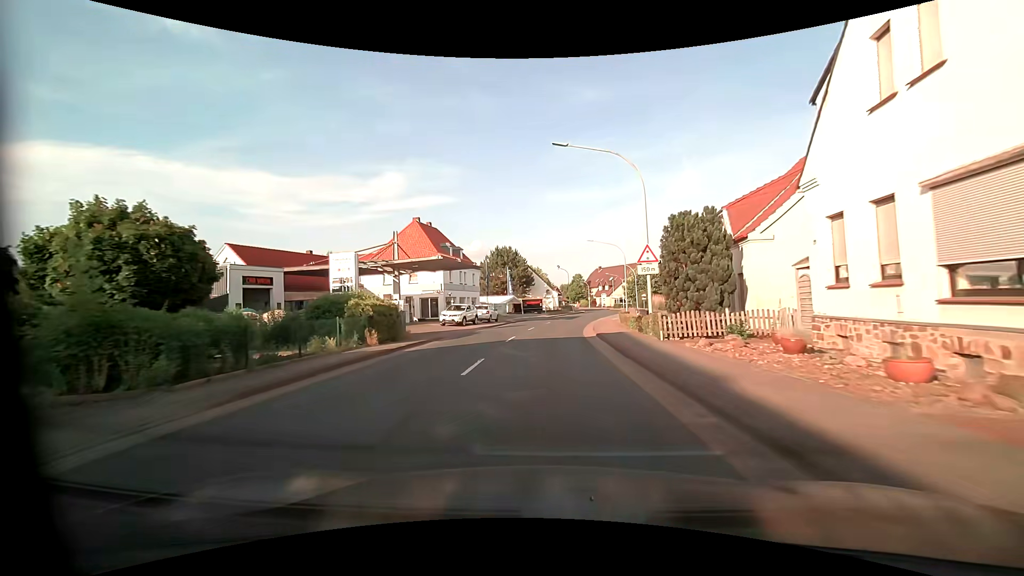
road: primary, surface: asphalt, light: Day
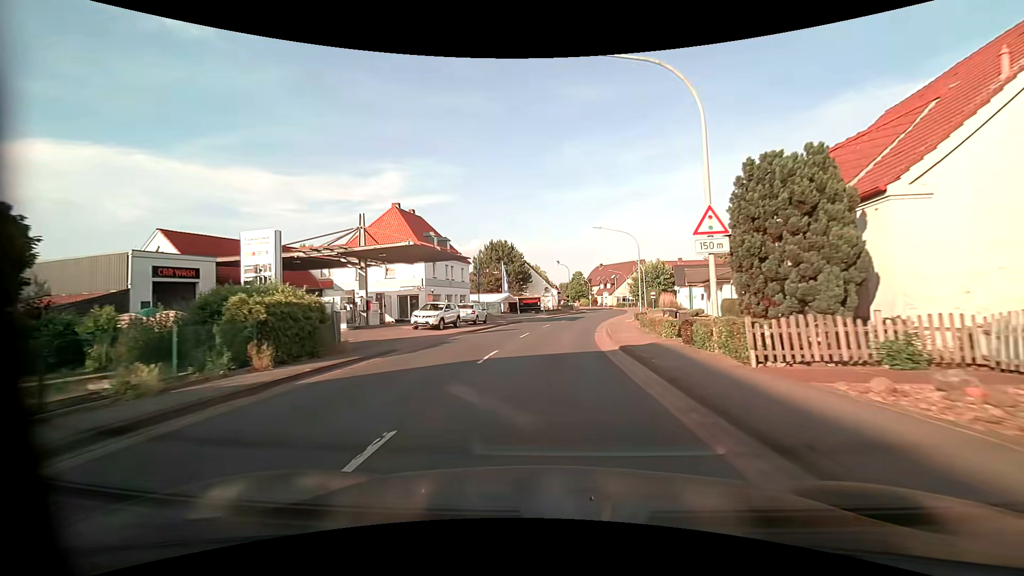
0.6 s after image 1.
(0.0, +7.5) m; 0°
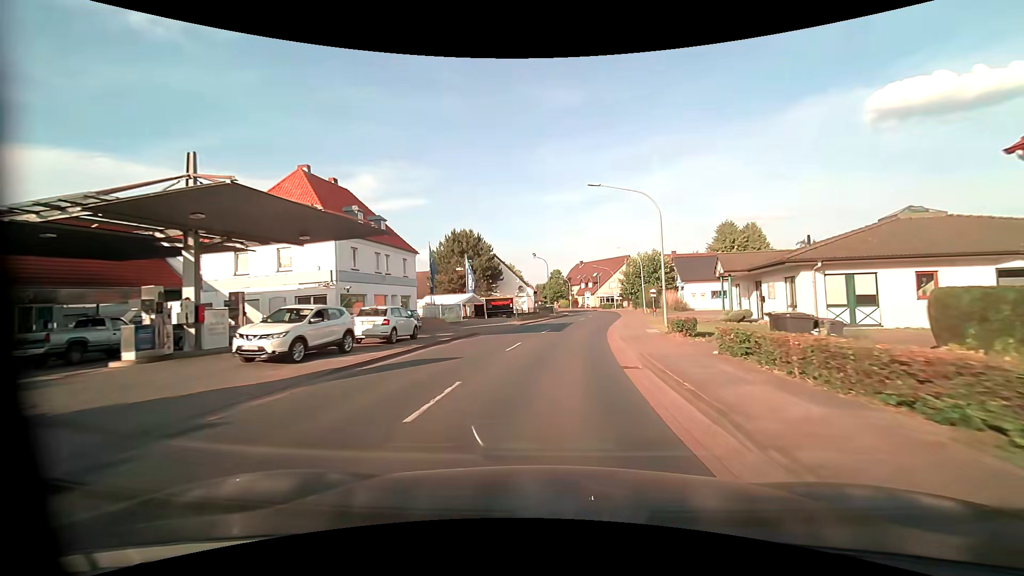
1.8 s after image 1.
(+0.3, +14.6) m; +3°
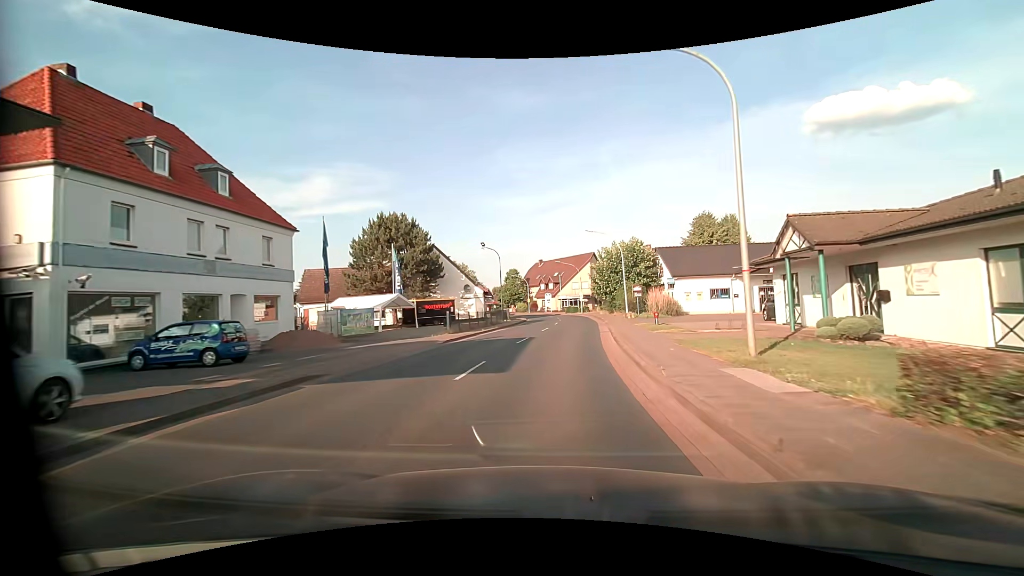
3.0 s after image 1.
(+0.6, +14.6) m; +5°
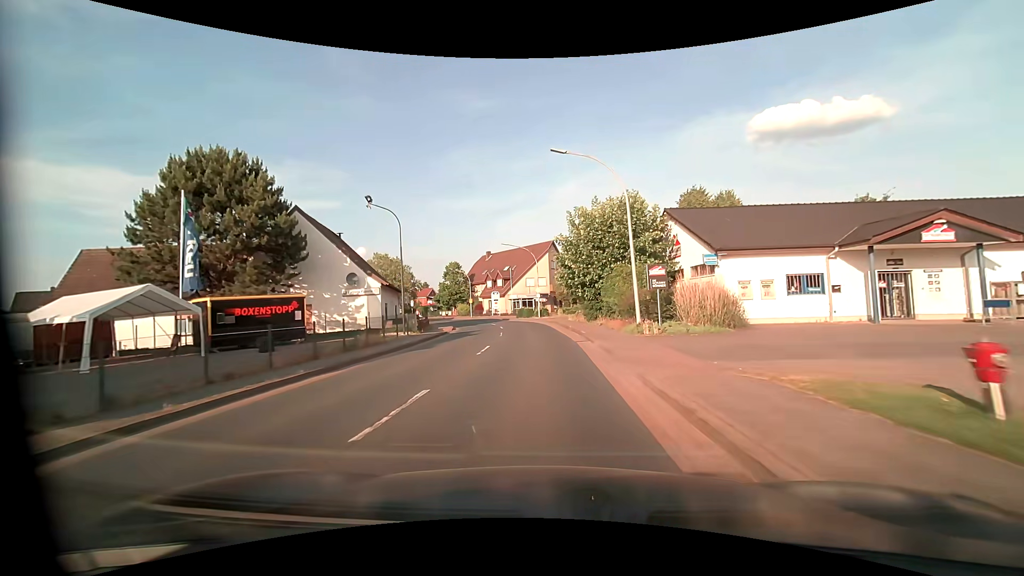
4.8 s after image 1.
(+1.2, +22.2) m; +5°
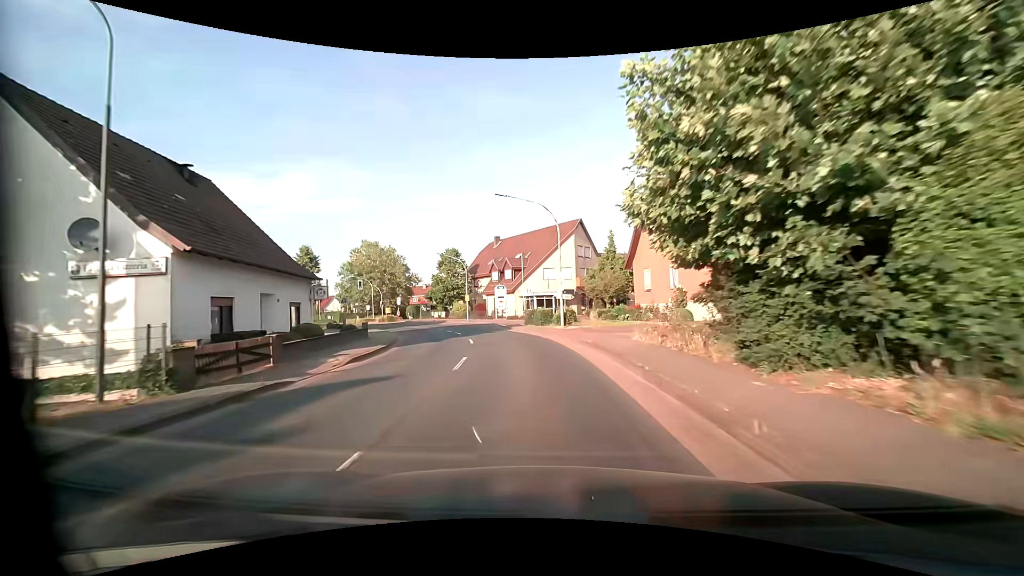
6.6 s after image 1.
(-0.4, +21.9) m; -3°
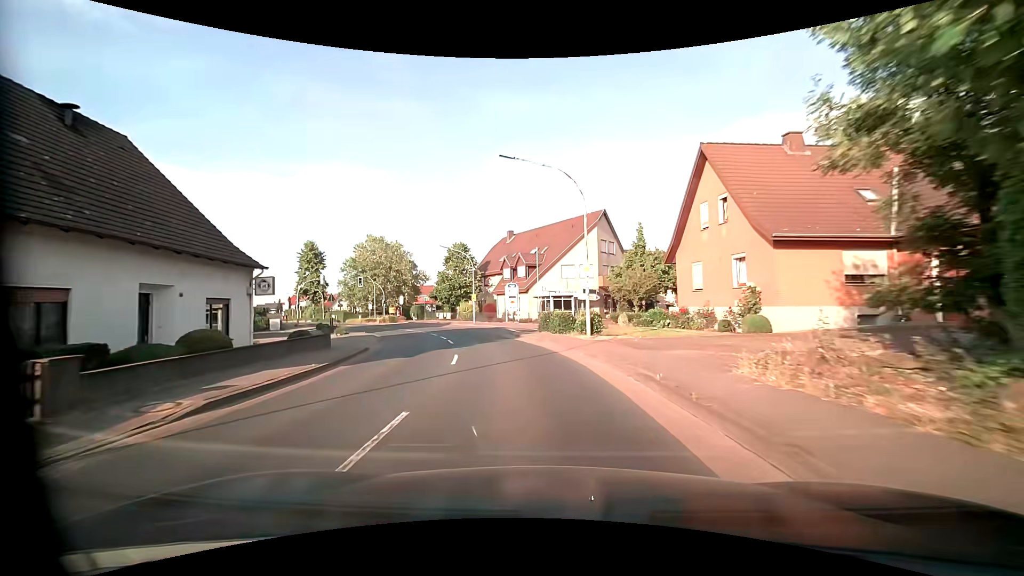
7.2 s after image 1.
(-0.1, +7.3) m; -2°
